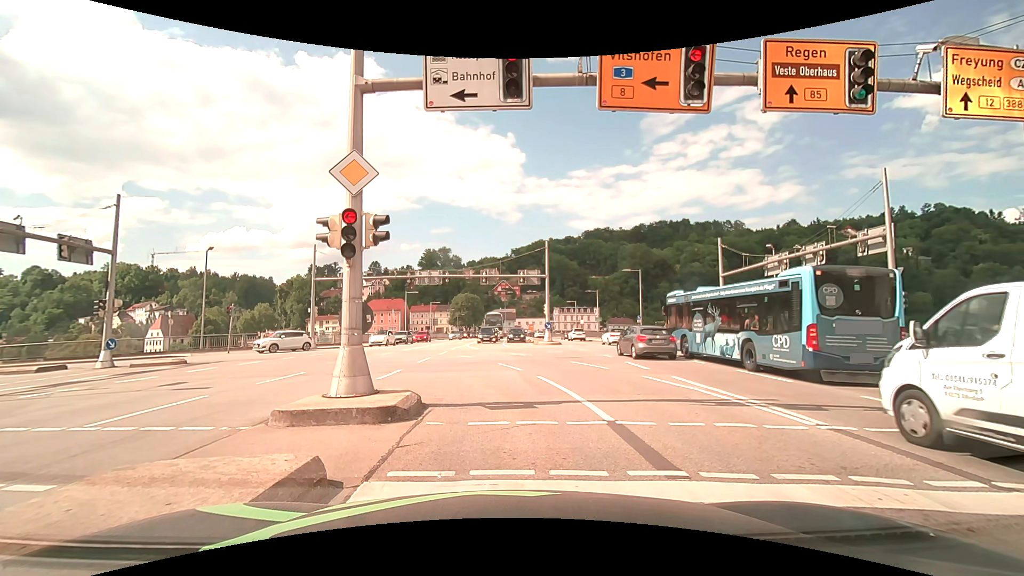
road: primary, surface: asphalt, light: Day
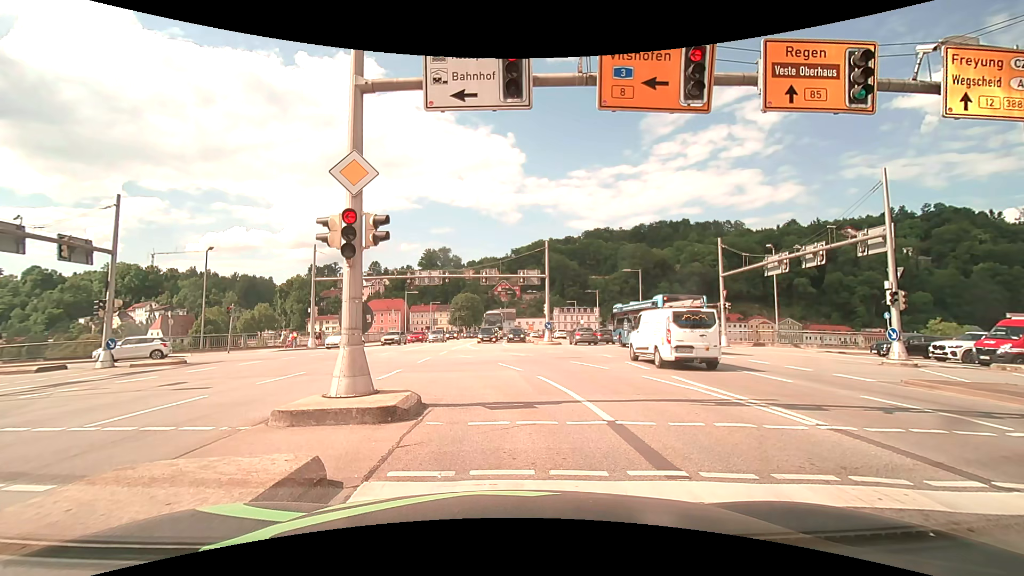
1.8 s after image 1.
(0.0, 0.0) m; 0°
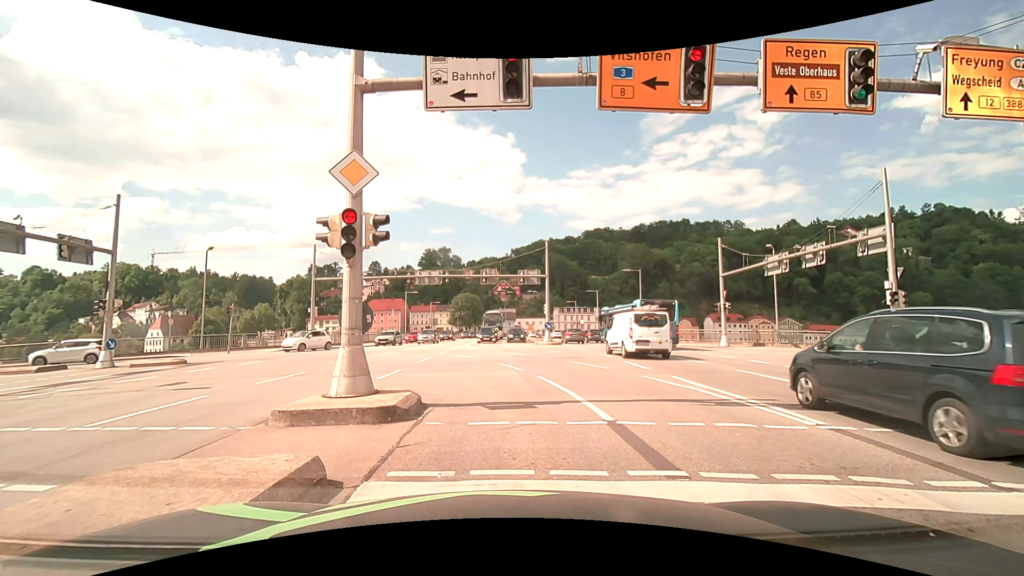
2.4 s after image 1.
(0.0, 0.0) m; 0°
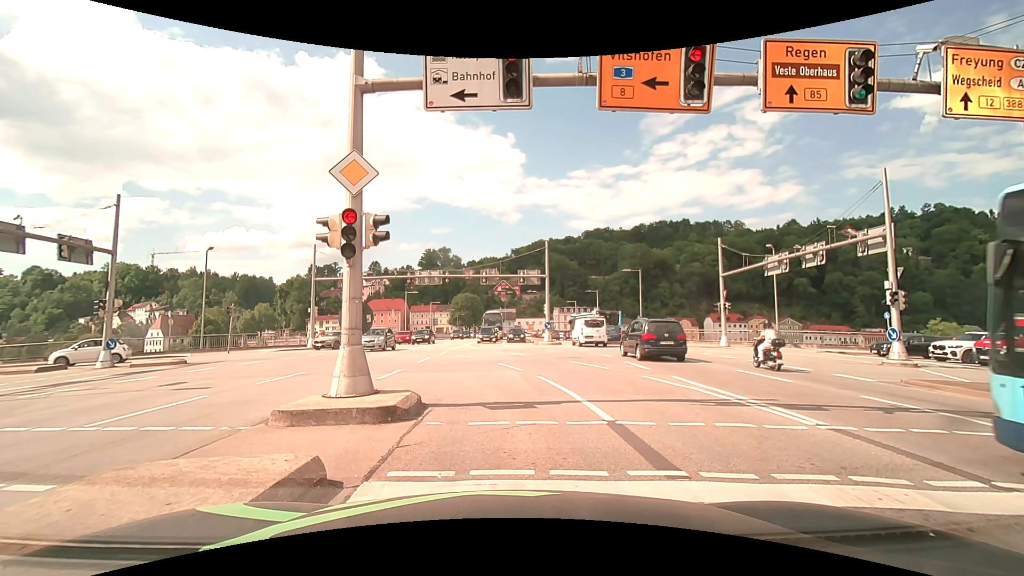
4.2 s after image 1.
(0.0, 0.0) m; 0°
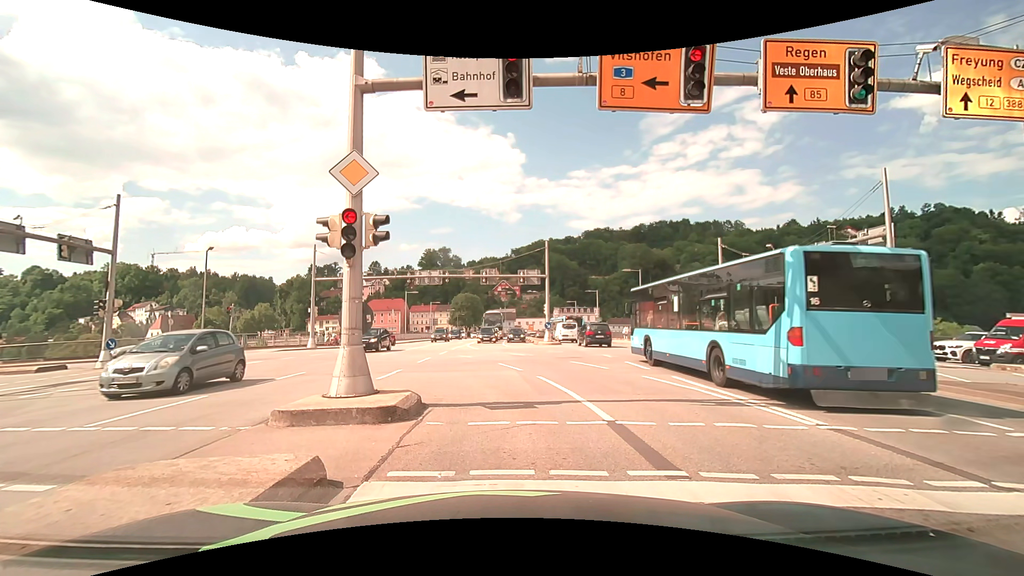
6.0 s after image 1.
(0.0, 0.0) m; 0°
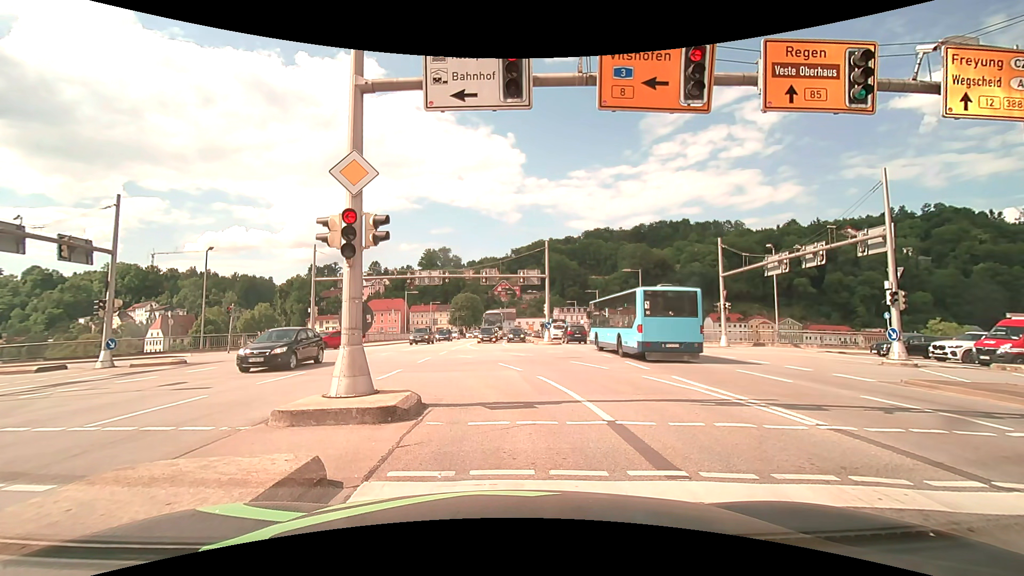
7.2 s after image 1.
(0.0, 0.0) m; 0°
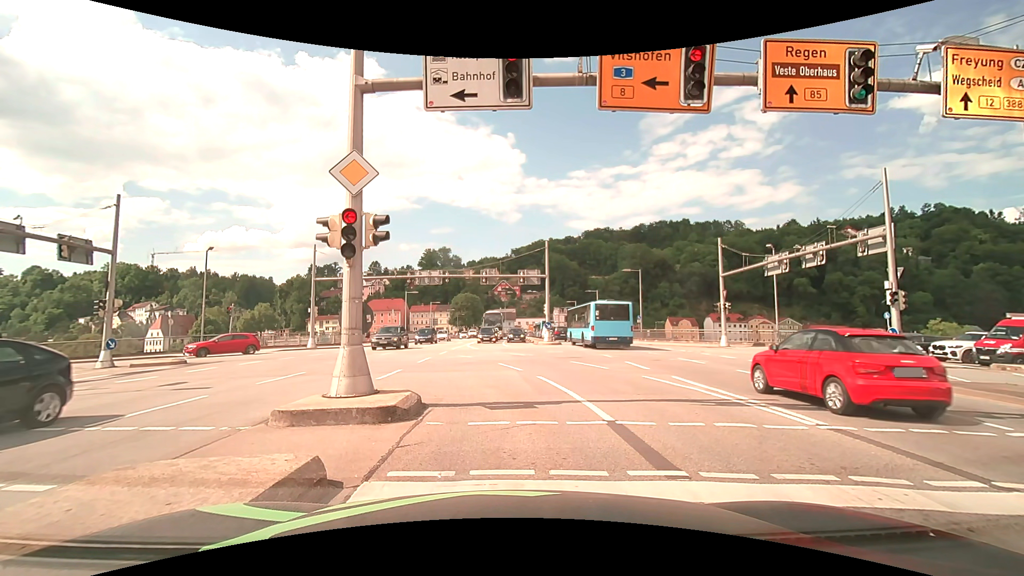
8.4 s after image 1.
(0.0, 0.0) m; 0°
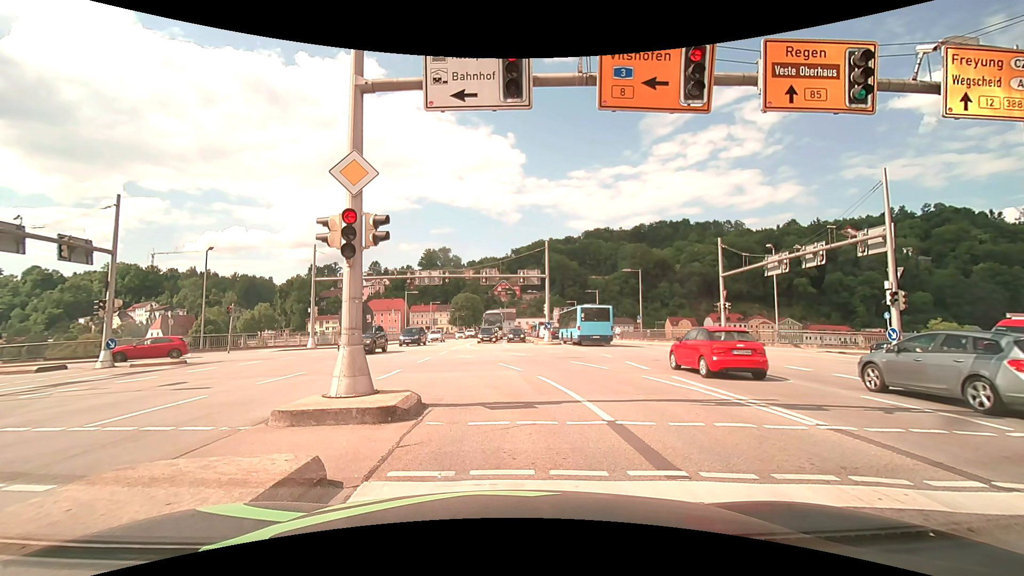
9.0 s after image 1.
(0.0, 0.0) m; 0°
